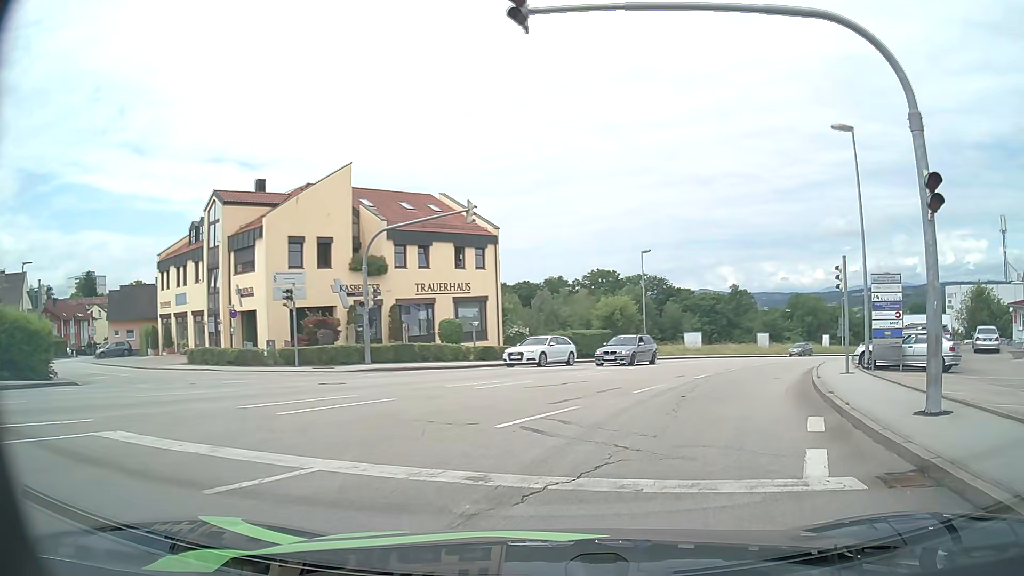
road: tertiary_link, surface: asphalt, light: Day
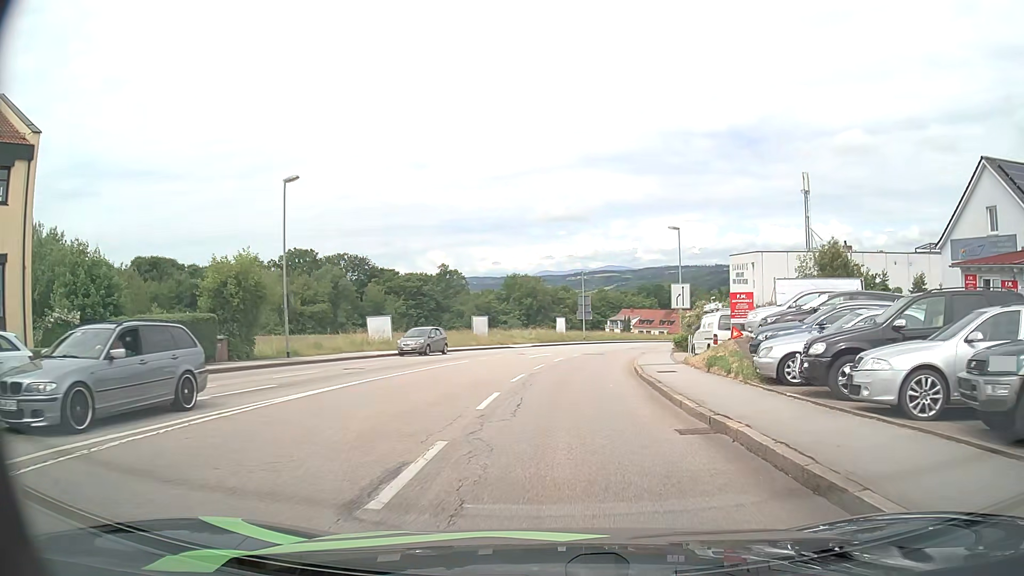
(+5.8, +21.0) m; +26°
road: tertiary
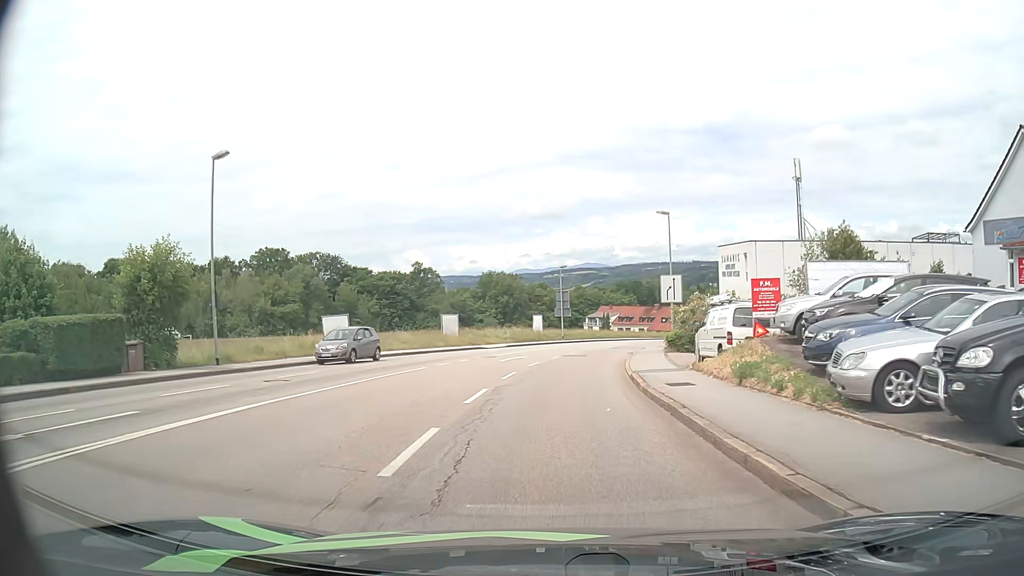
(+0.1, +5.0) m; +2°
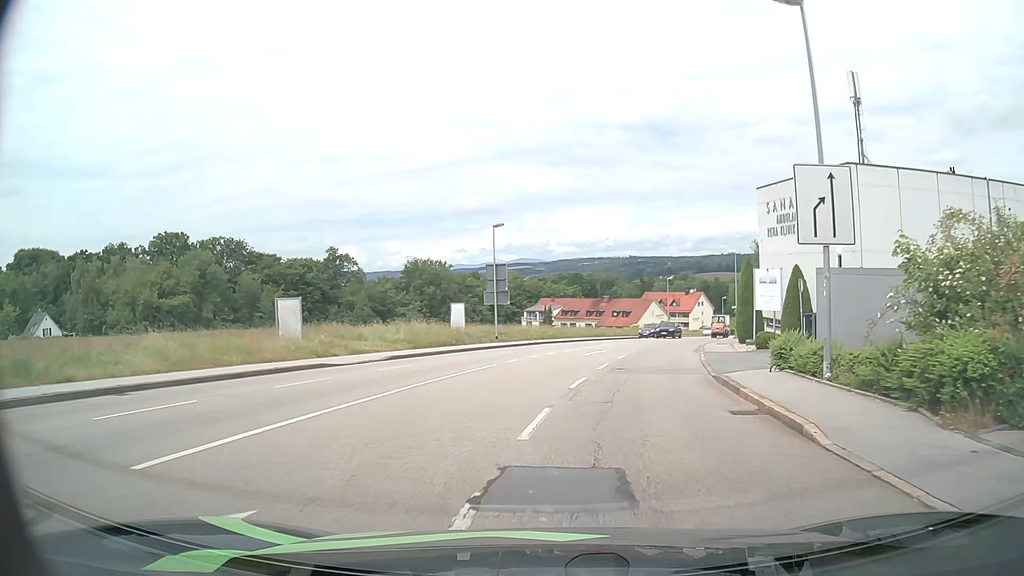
(+0.2, +27.8) m; +4°
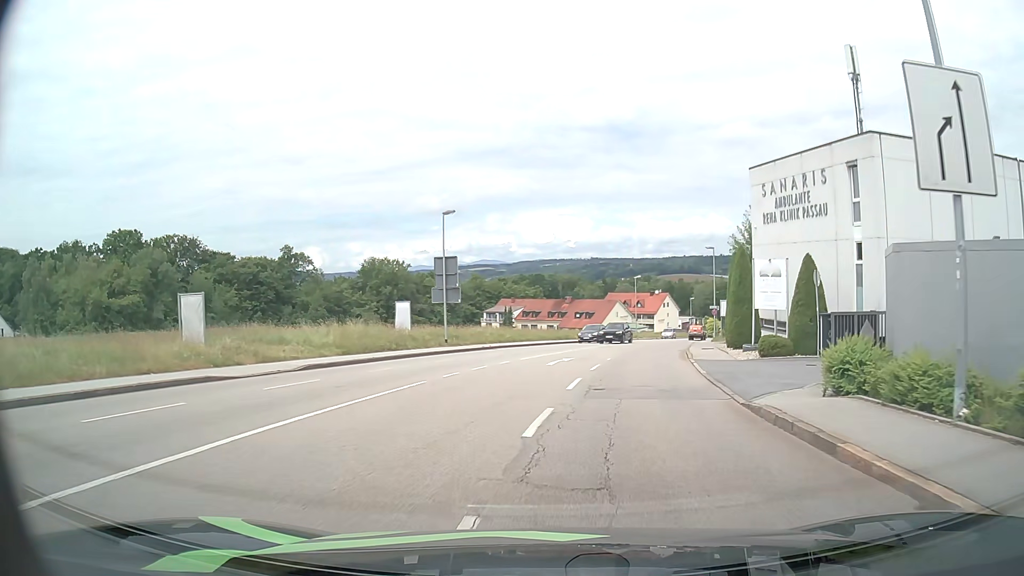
(+0.2, +6.0) m; +3°
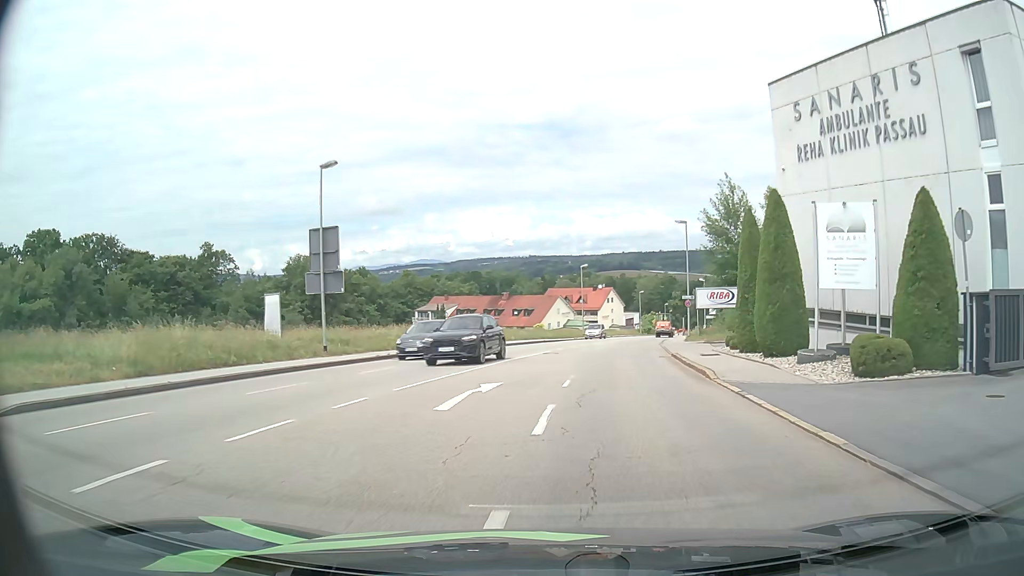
(+0.6, +12.5) m; +5°
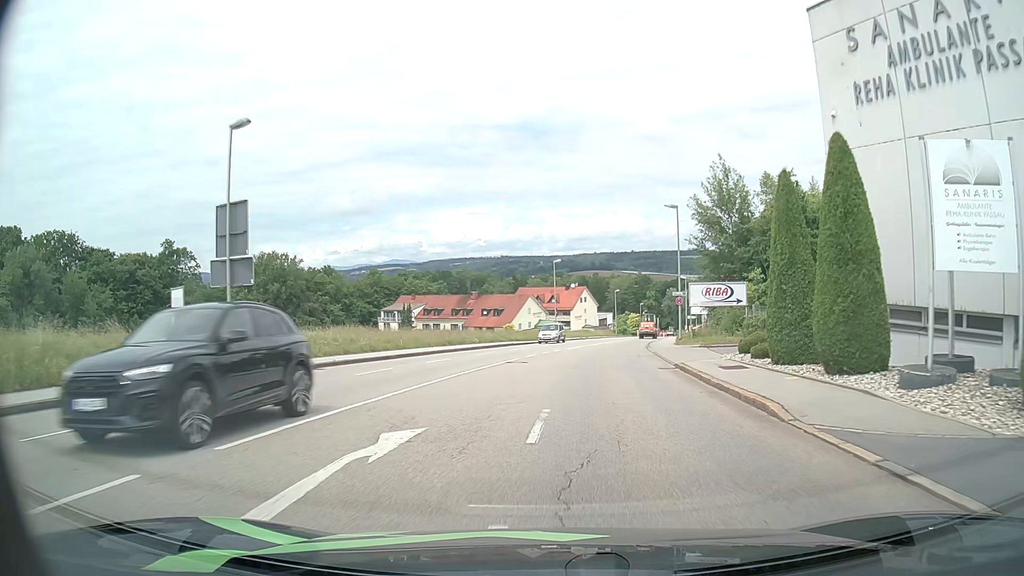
(+0.1, +6.5) m; +3°
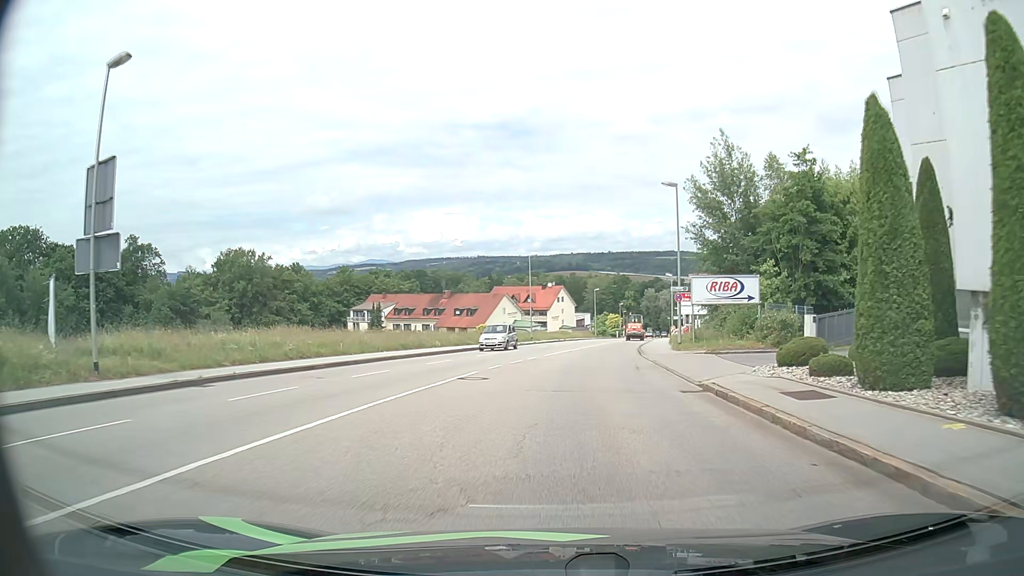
(+0.1, +6.6) m; +2°
(0, +10) (+1, +20) (+2, +30) (+4, +40) (+5, +50) (+7, +59) (+9, +69) (+11, +79) (+13, +89) (+15, +99) m
